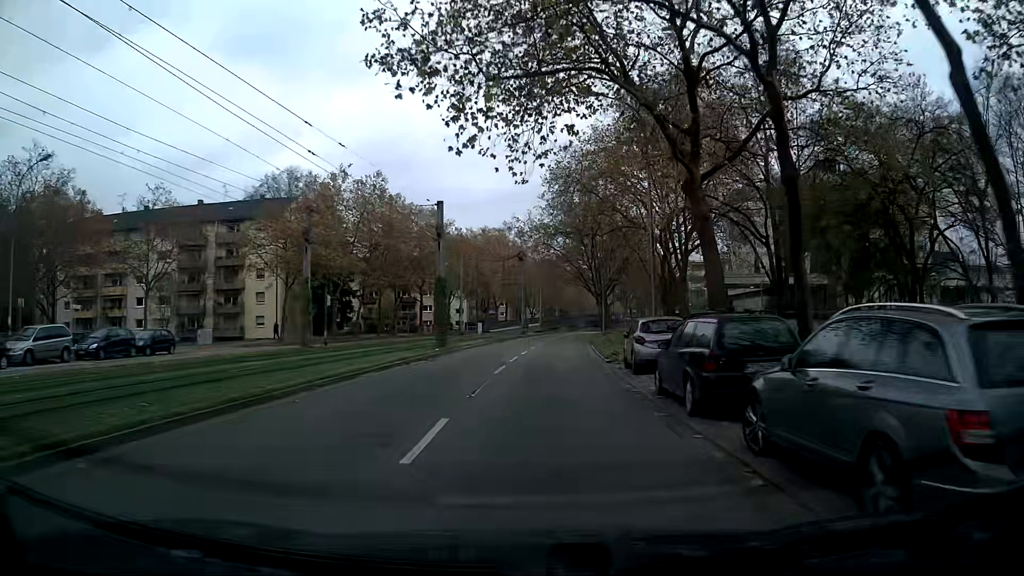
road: tertiary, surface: asphalt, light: Day
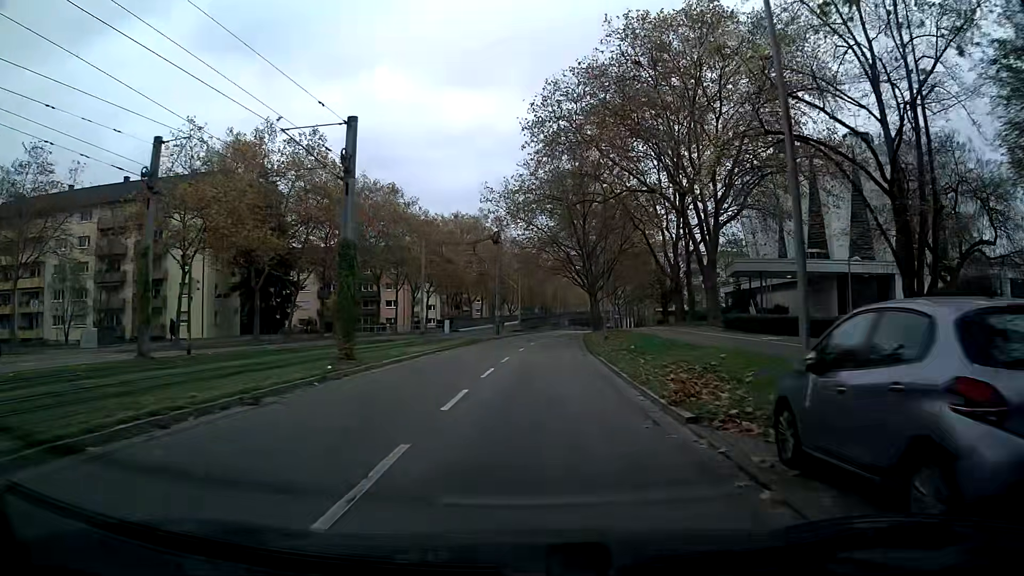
(+0.1, +14.3) m; +1°
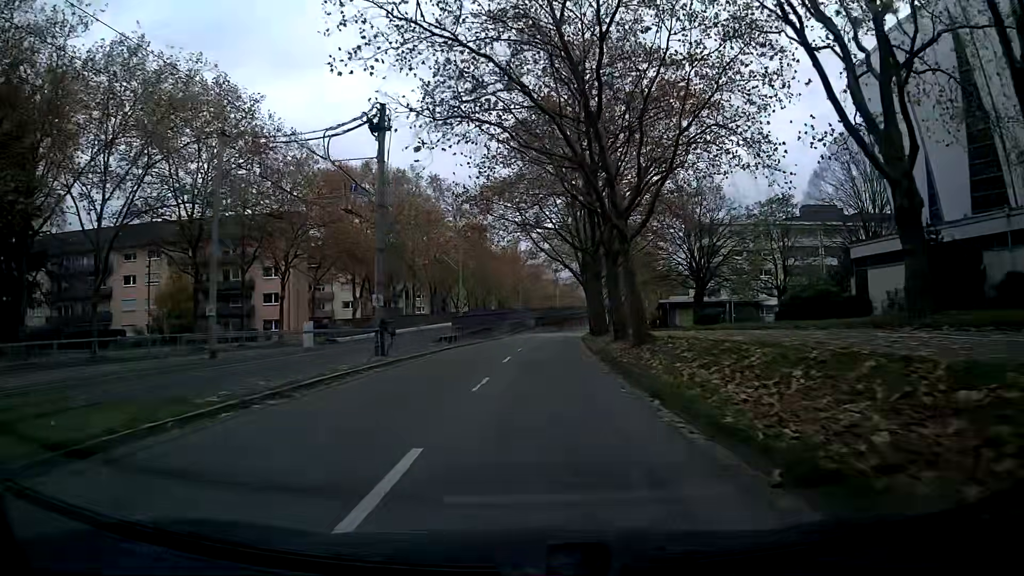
(+1.1, +37.0) m; +4°
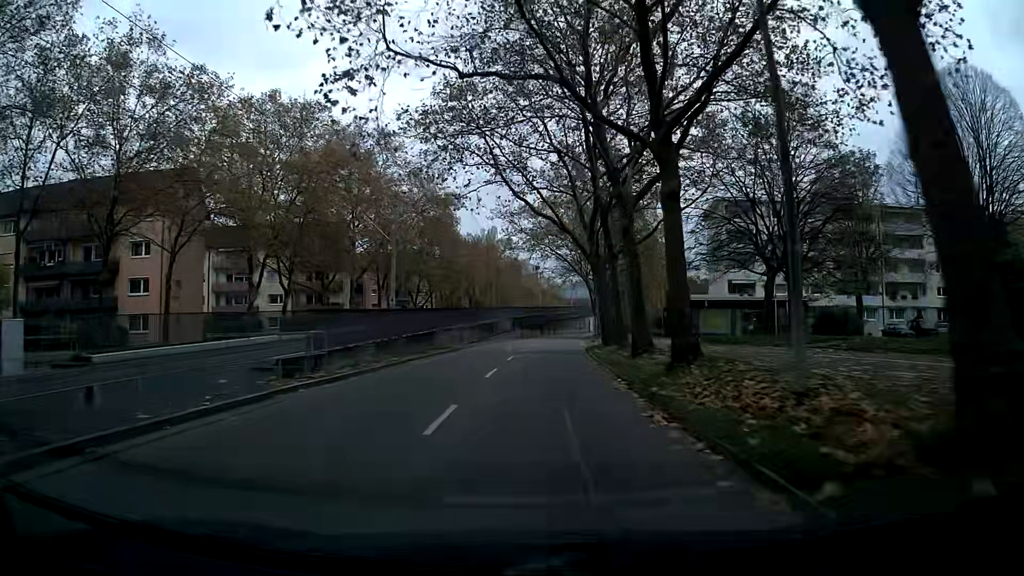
(+0.4, +22.9) m; +2°
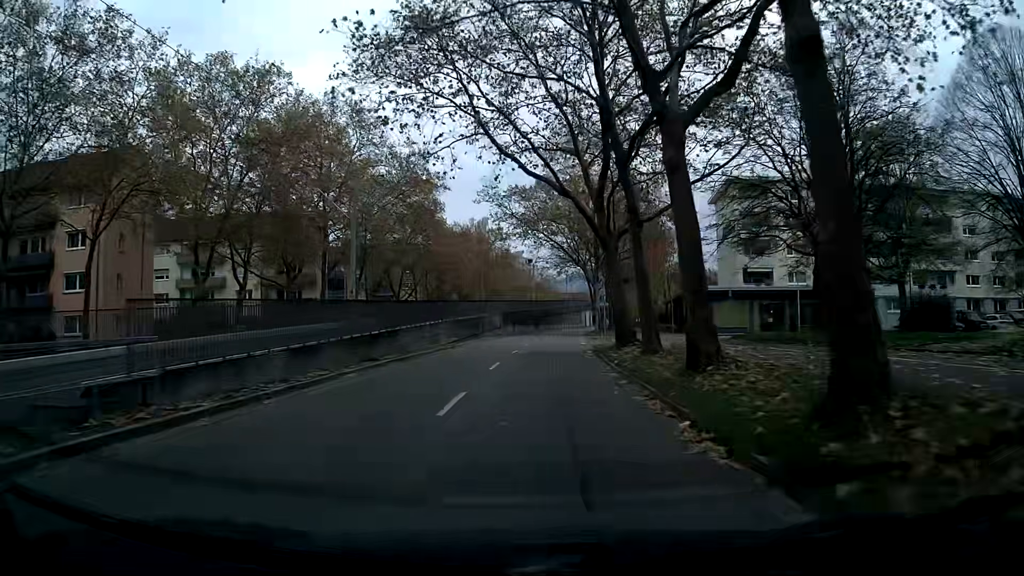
(0.0, +7.6) m; +1°
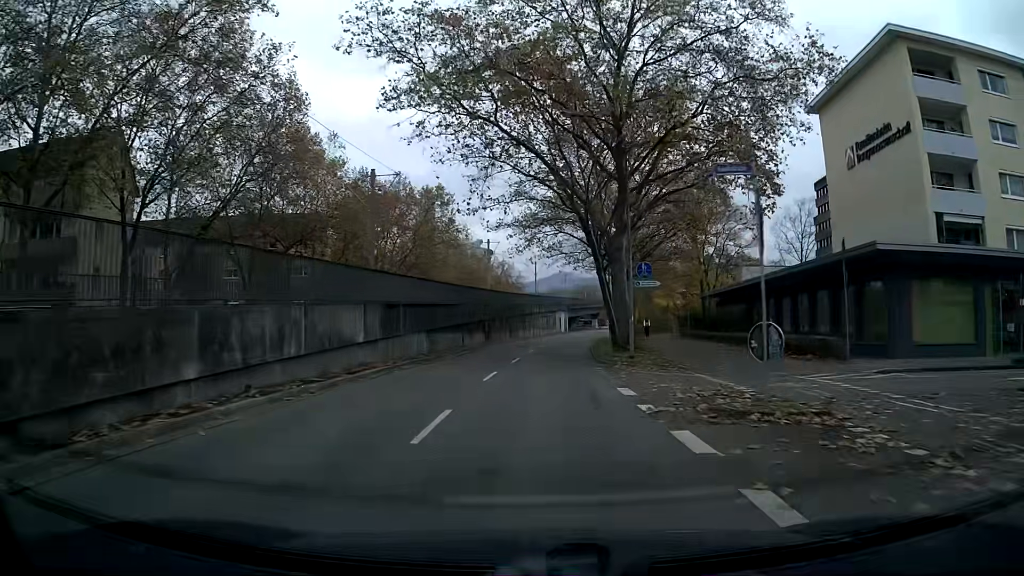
(+1.1, +37.8) m; +3°
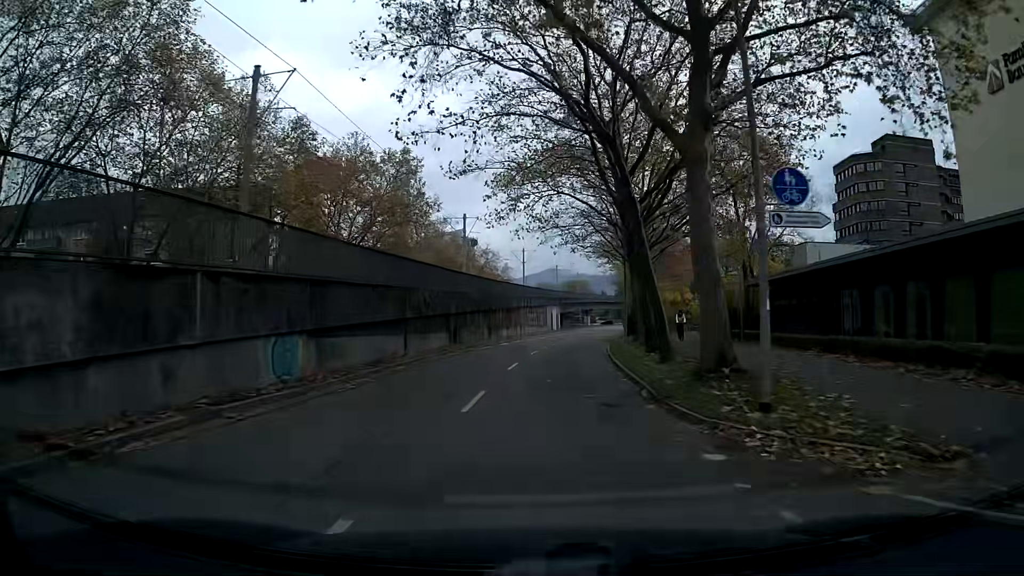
(+0.2, +15.1) m; +2°
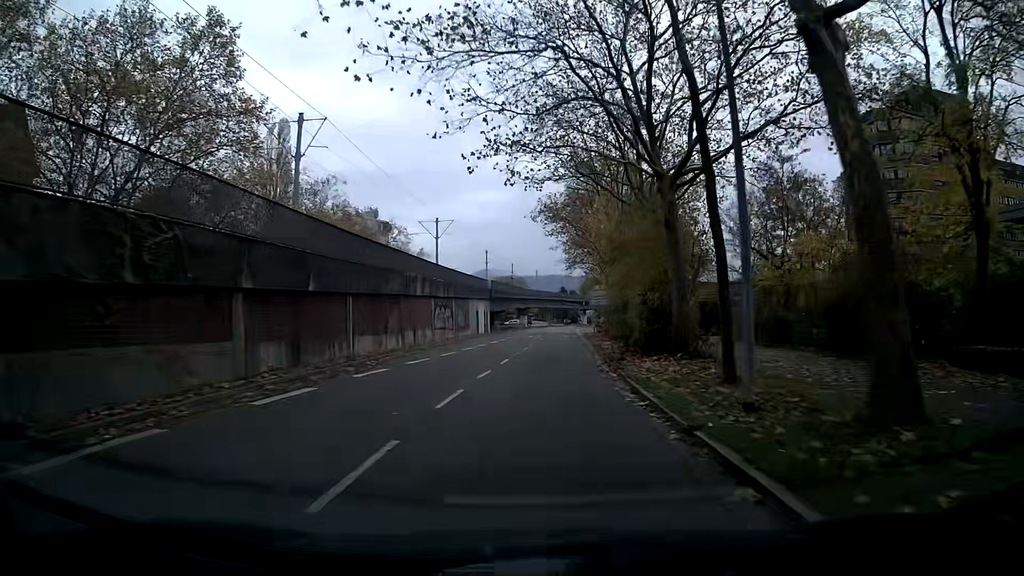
(+1.5, +30.1) m; +5°
(0, +10) (0, +20) (+1, +30) (+1, +40) (+2, +50) (+3, +60) (+3, +70) (+4, +80) (+6, +90) (+7, +100) m
